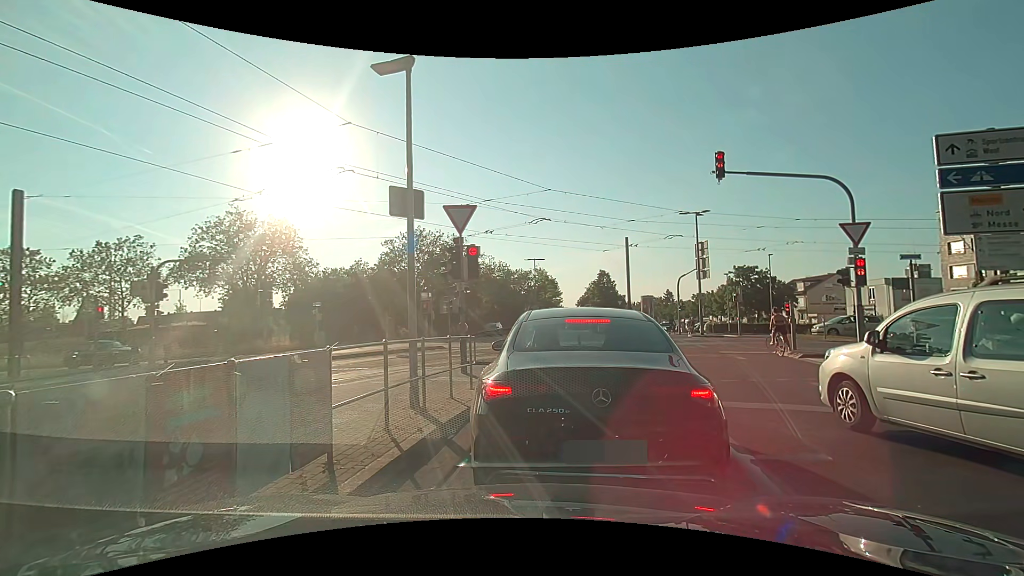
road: secondary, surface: asphalt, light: Day
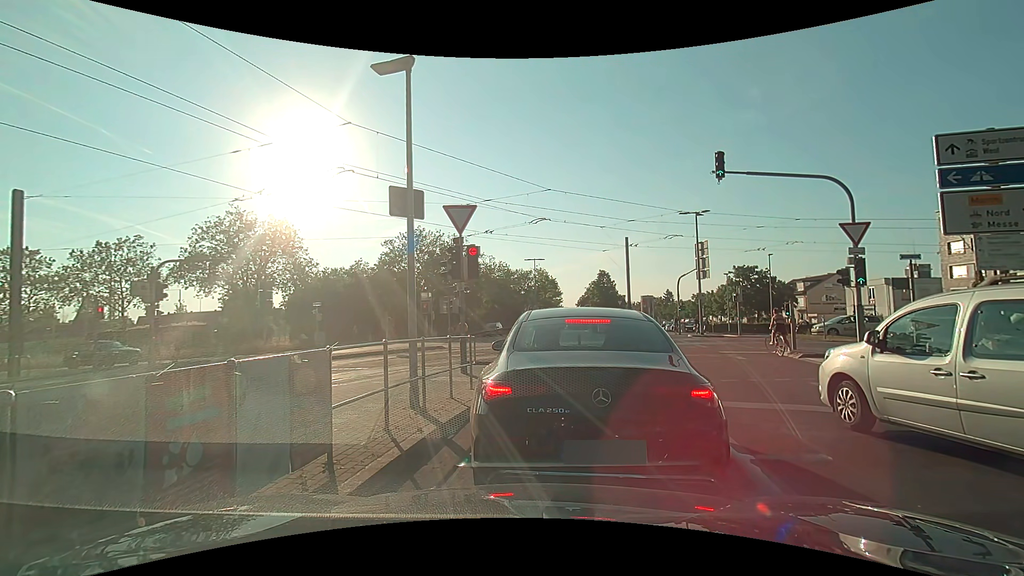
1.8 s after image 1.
(0.0, 0.0) m; 0°
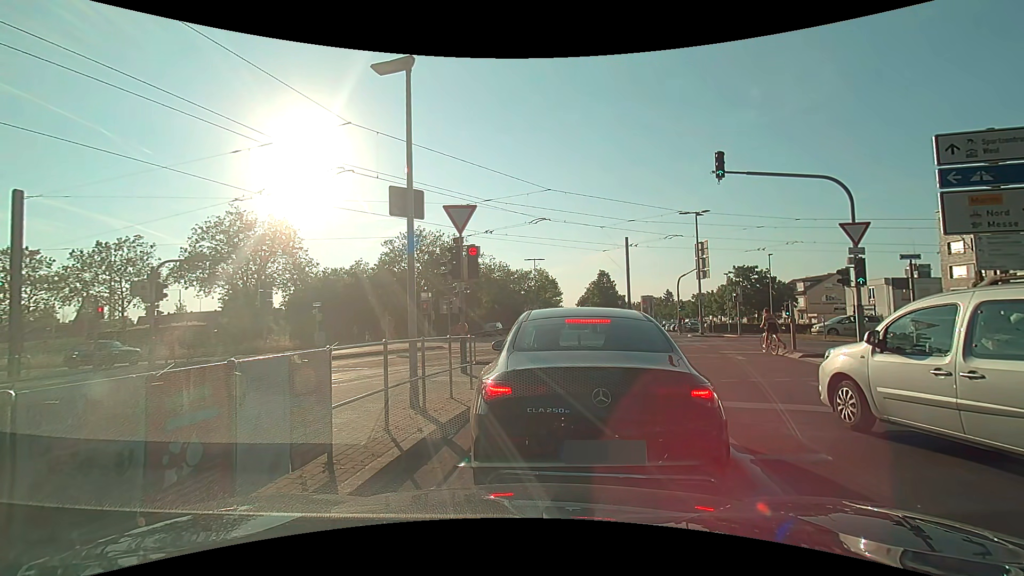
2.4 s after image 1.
(0.0, 0.0) m; 0°
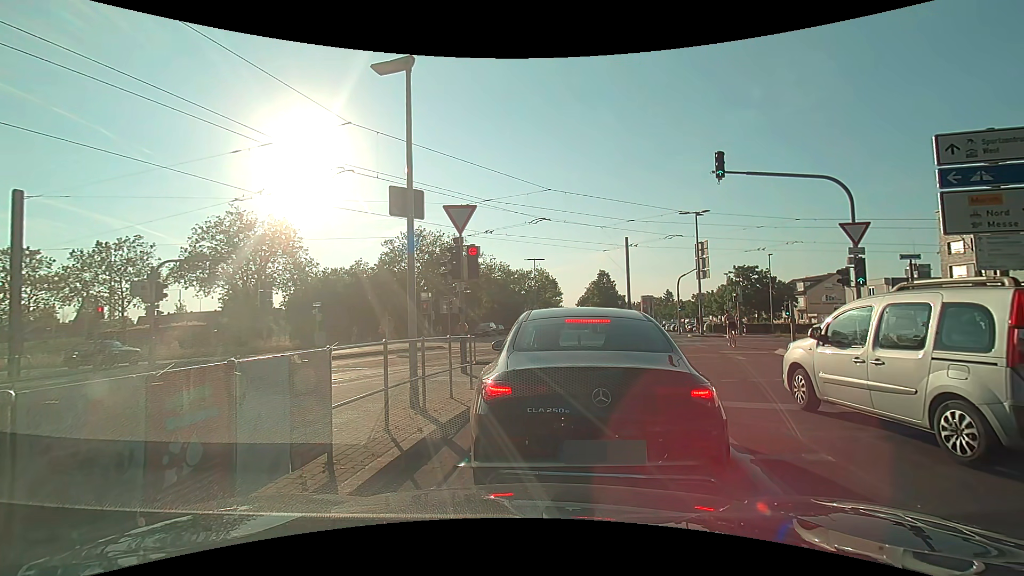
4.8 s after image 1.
(0.0, 0.0) m; 0°
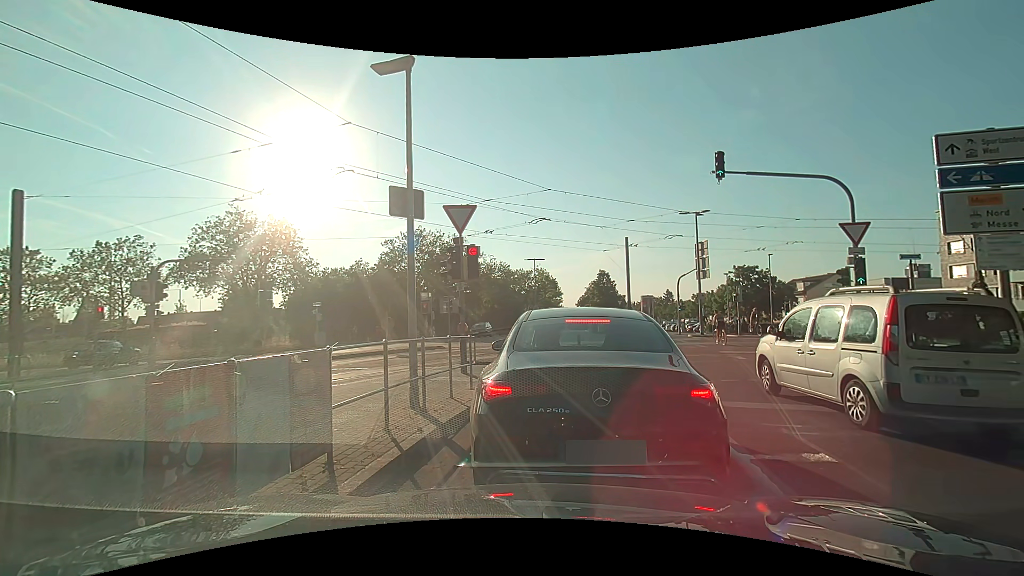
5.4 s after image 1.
(0.0, 0.0) m; 0°
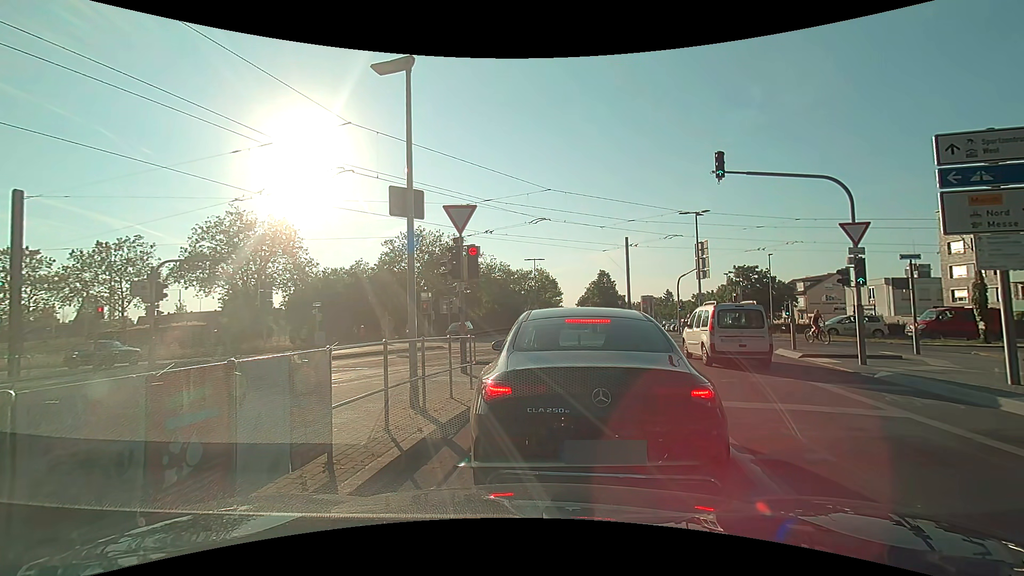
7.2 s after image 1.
(0.0, 0.0) m; 0°
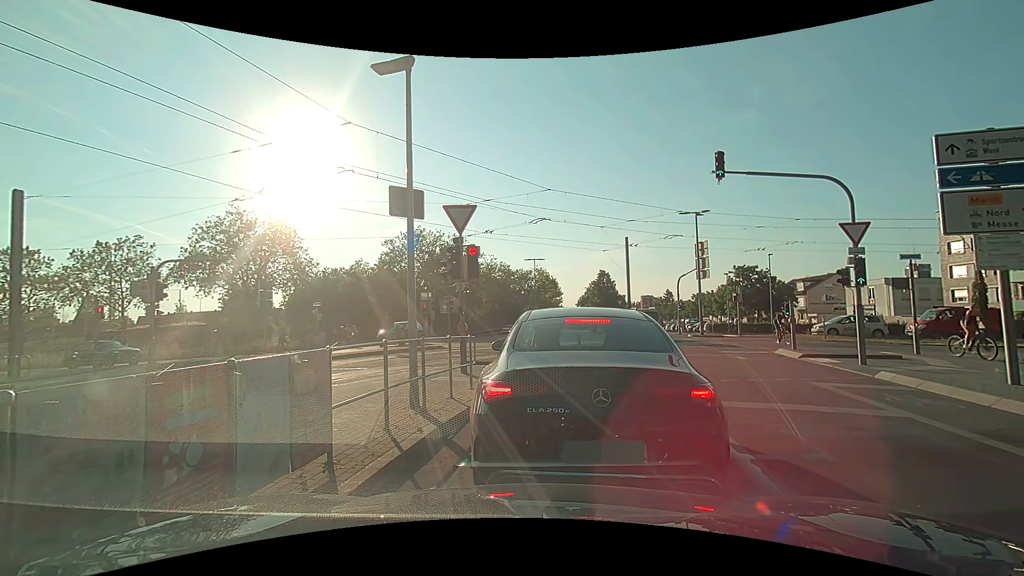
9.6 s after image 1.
(0.0, 0.0) m; 0°
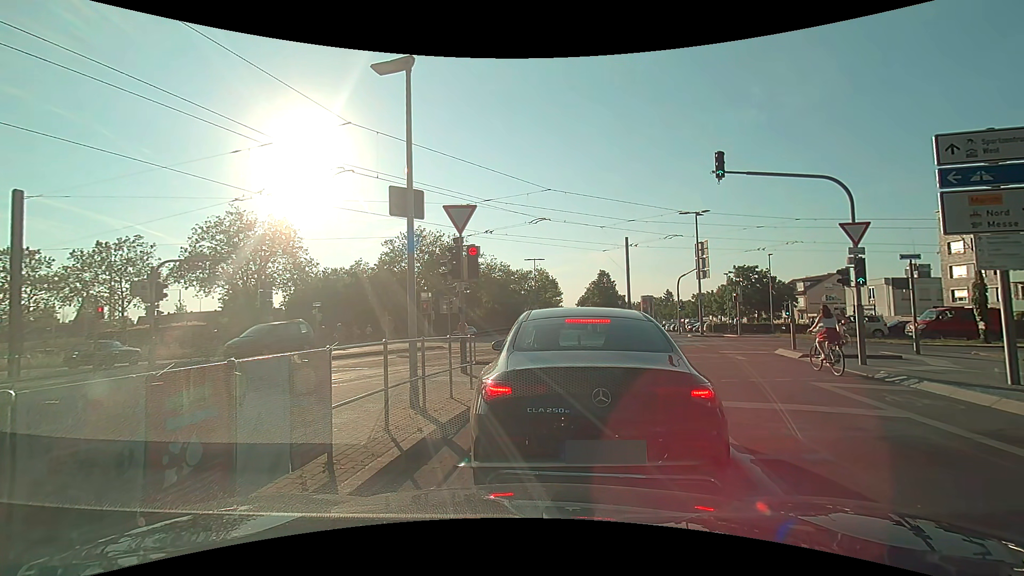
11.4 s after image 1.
(0.0, 0.0) m; 0°
(+1, +10) (+3, +20) (+2, +30) (-2, +39) (-9, +46) (-18, +51) (-27, +53) (-37, +55) (-47, +56) (-57, +57) m
